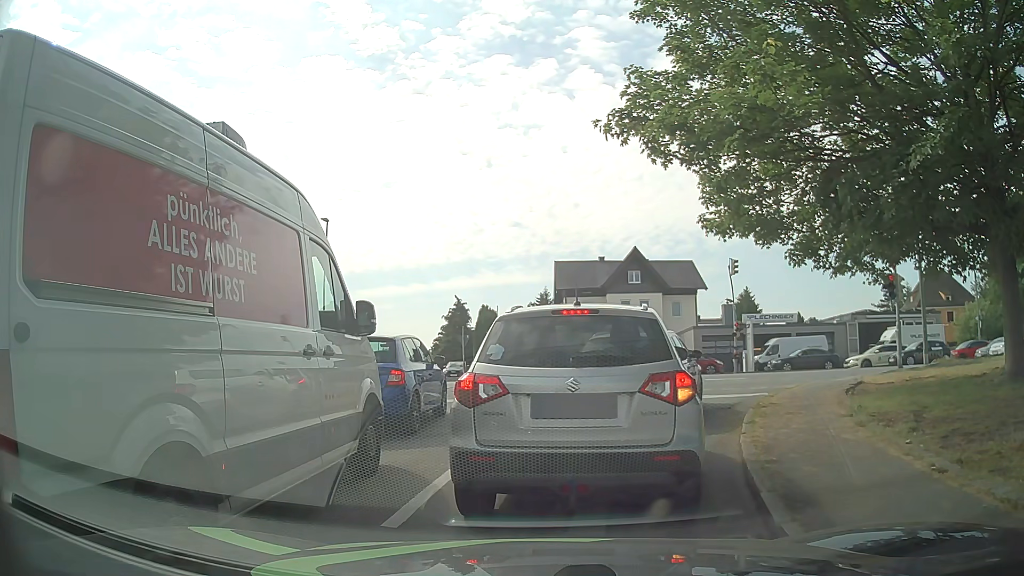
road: residential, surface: asphalt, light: Day
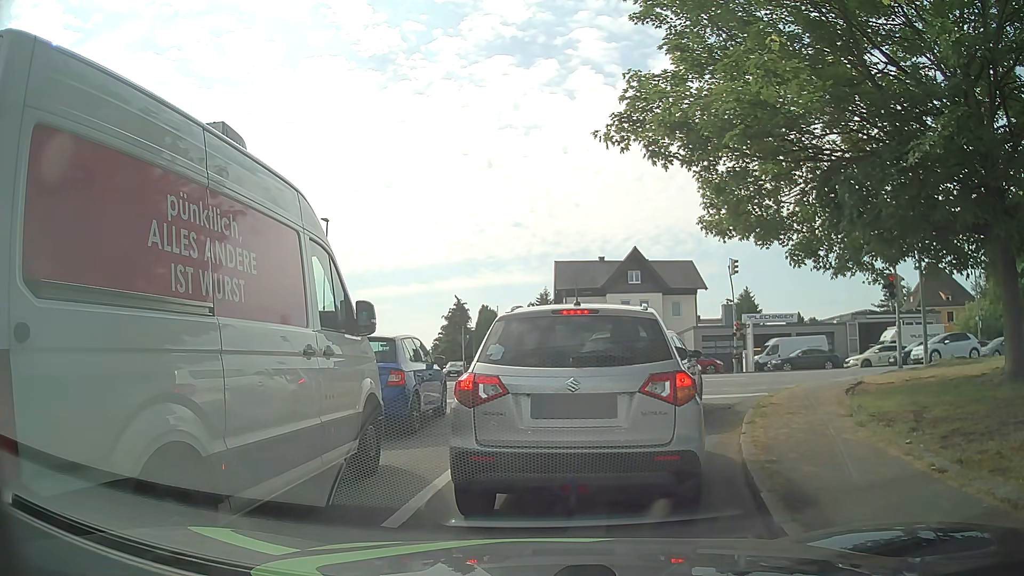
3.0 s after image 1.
(0.0, 0.0) m; 0°
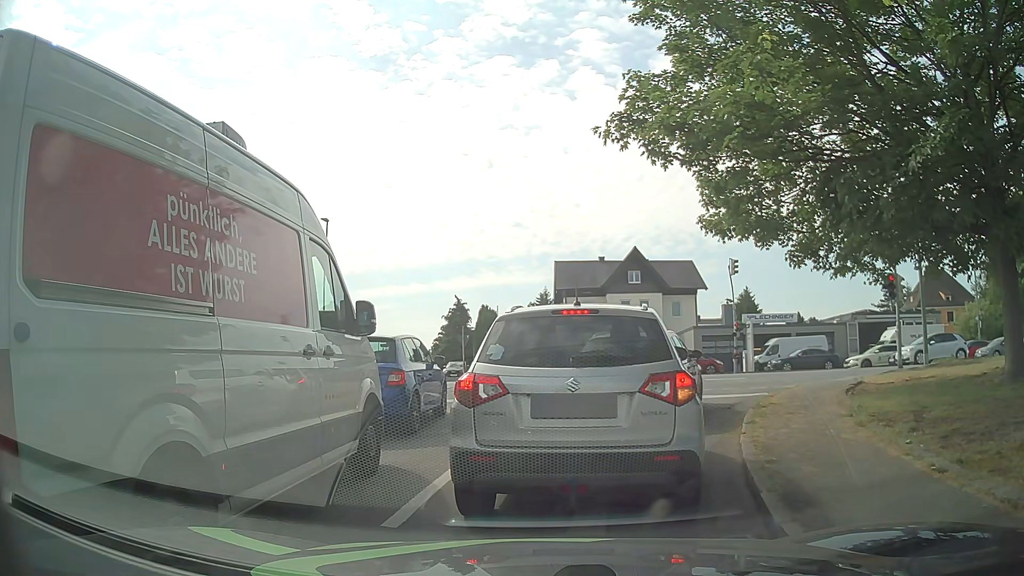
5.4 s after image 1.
(0.0, 0.0) m; 0°
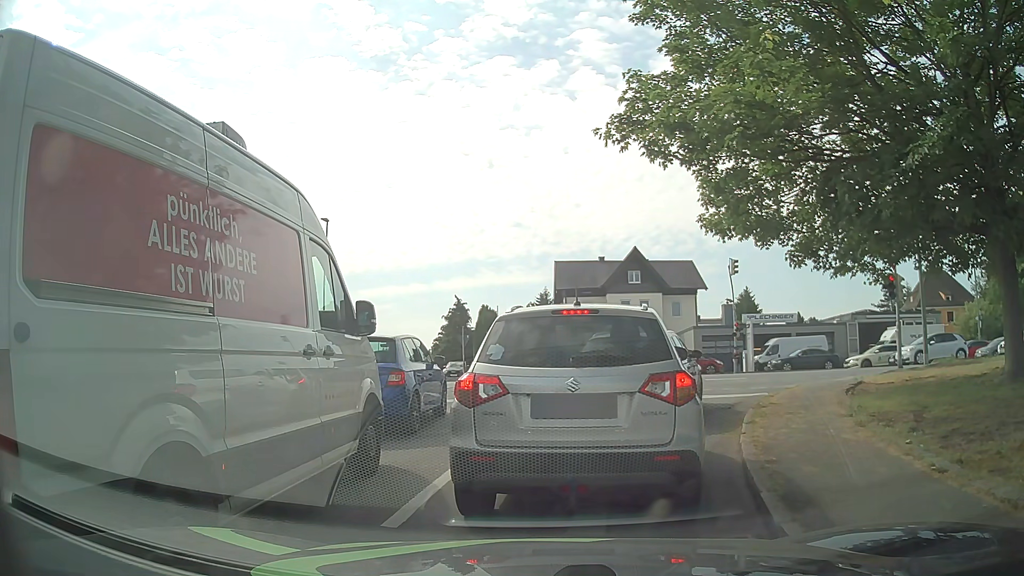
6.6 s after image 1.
(0.0, 0.0) m; 0°
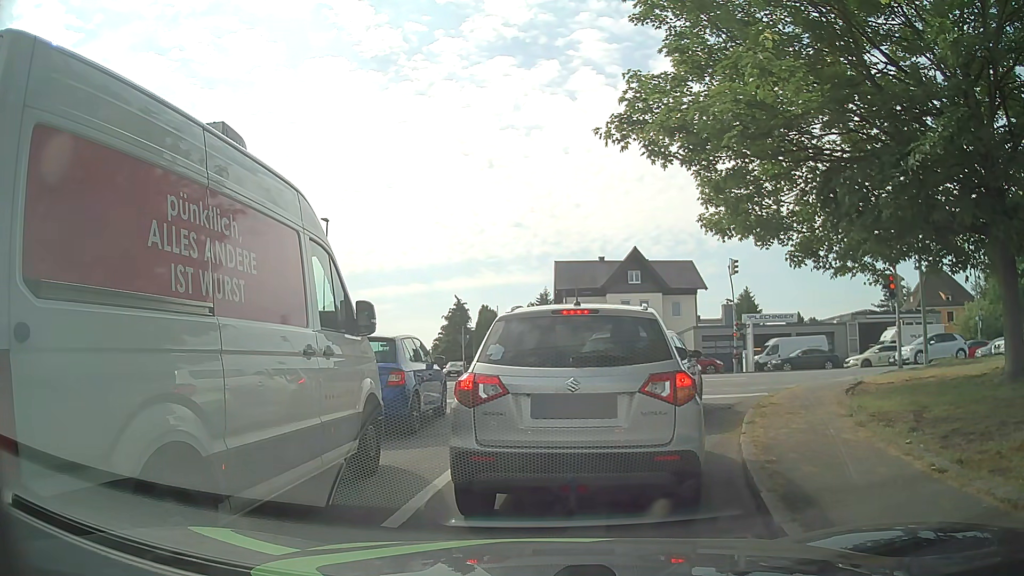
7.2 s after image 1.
(0.0, 0.0) m; 0°
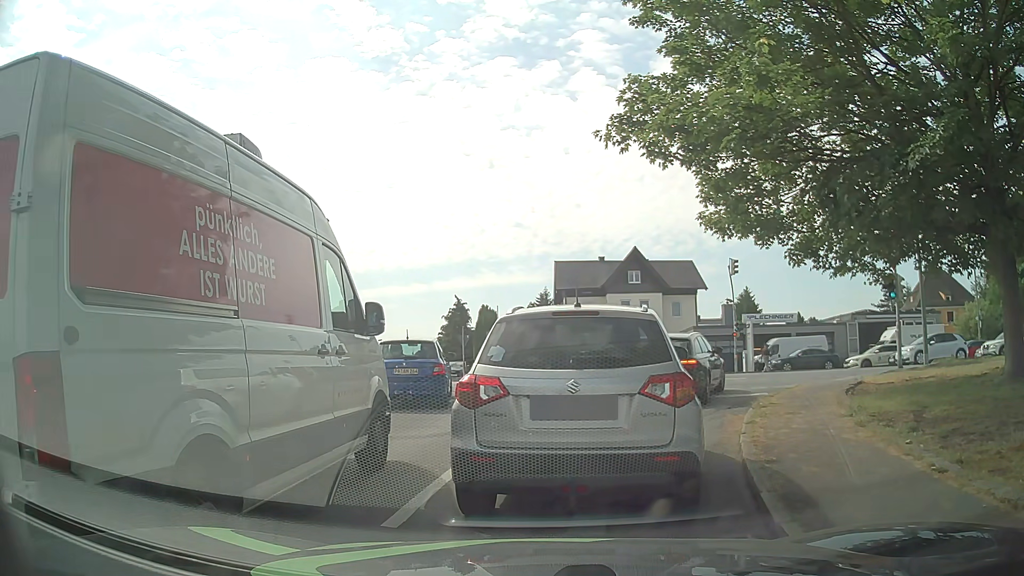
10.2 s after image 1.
(0.0, 0.0) m; 0°
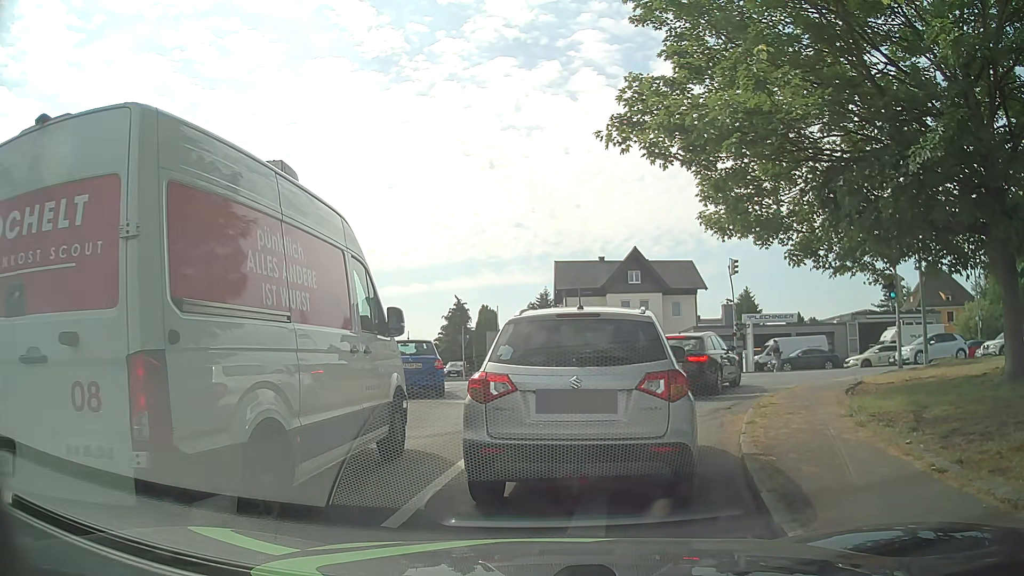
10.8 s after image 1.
(0.0, 0.0) m; 0°
